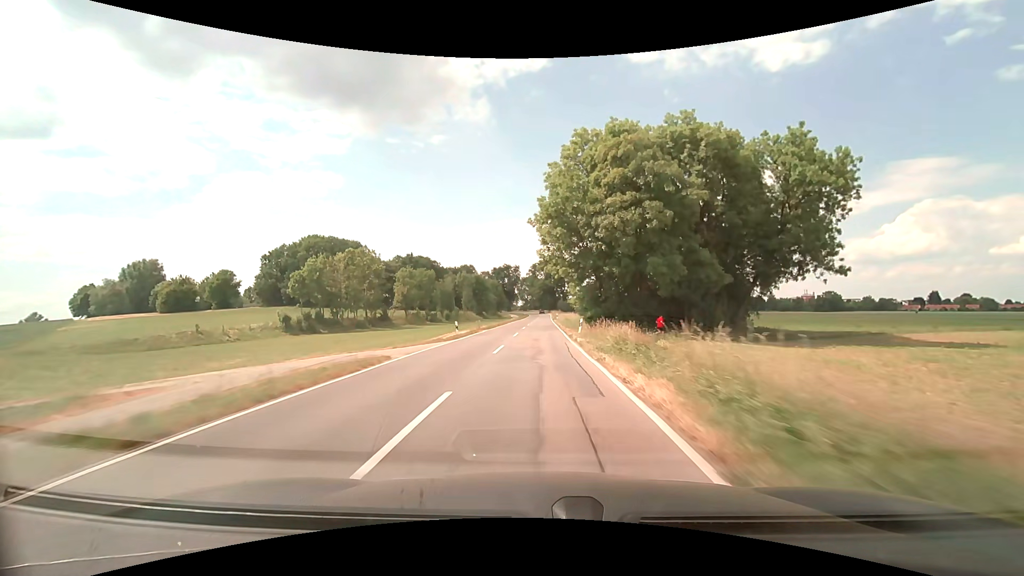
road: tertiary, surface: asphalt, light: Day
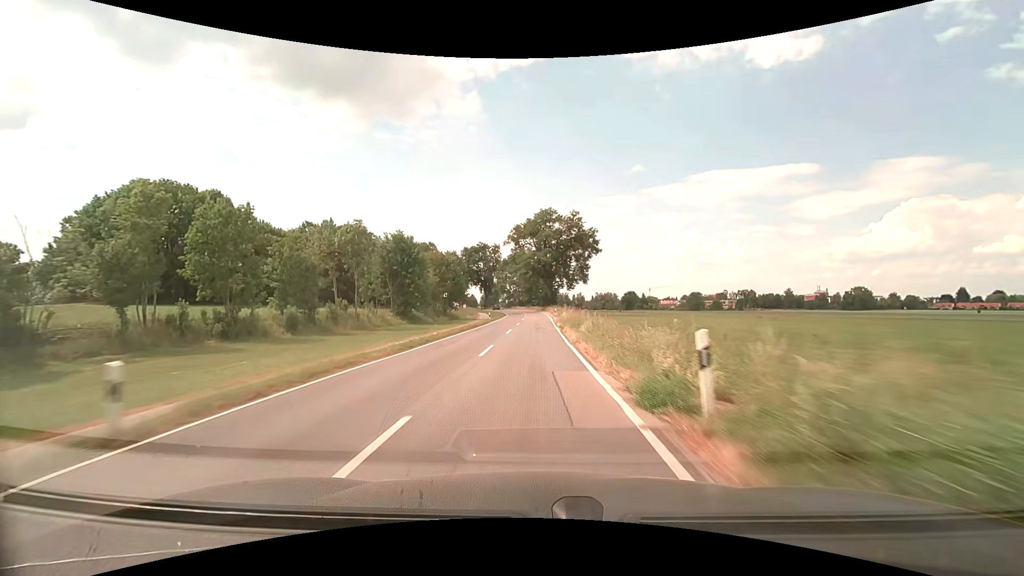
(+1.2, +74.8) m; +2°
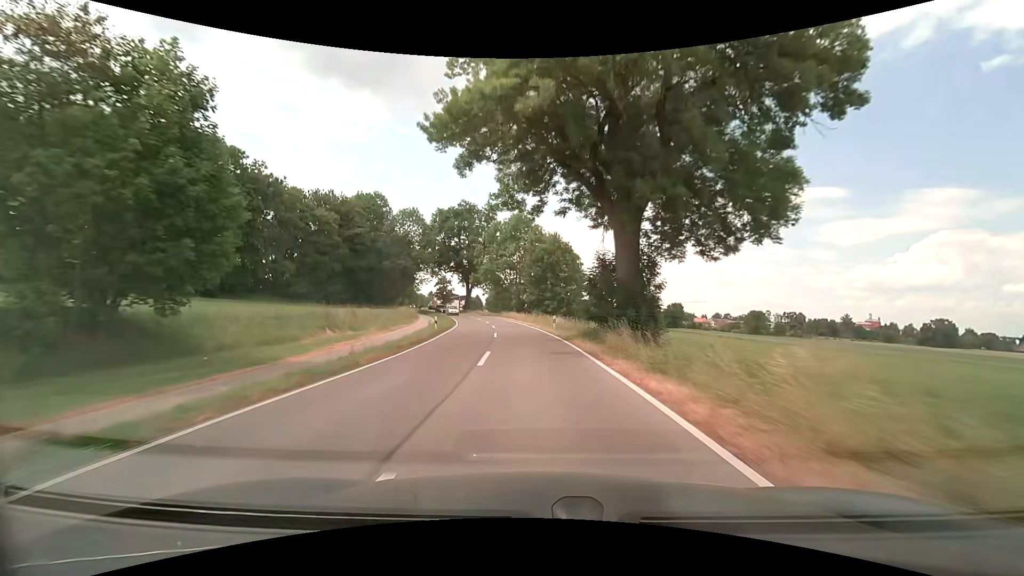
(-1.2, +74.7) m; -2°
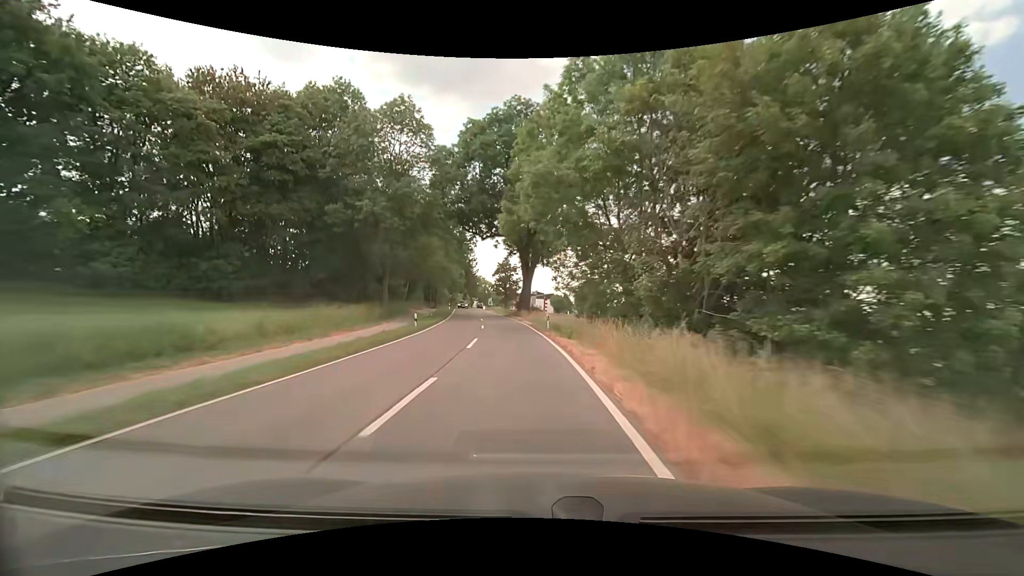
(-3.5, +54.8) m; -10°
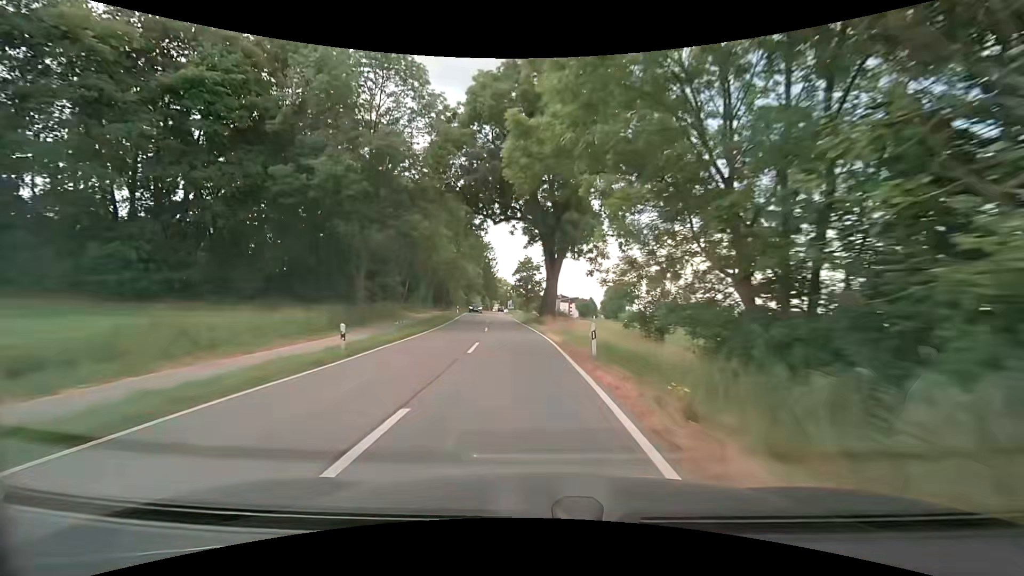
(-0.4, +13.0) m; -3°
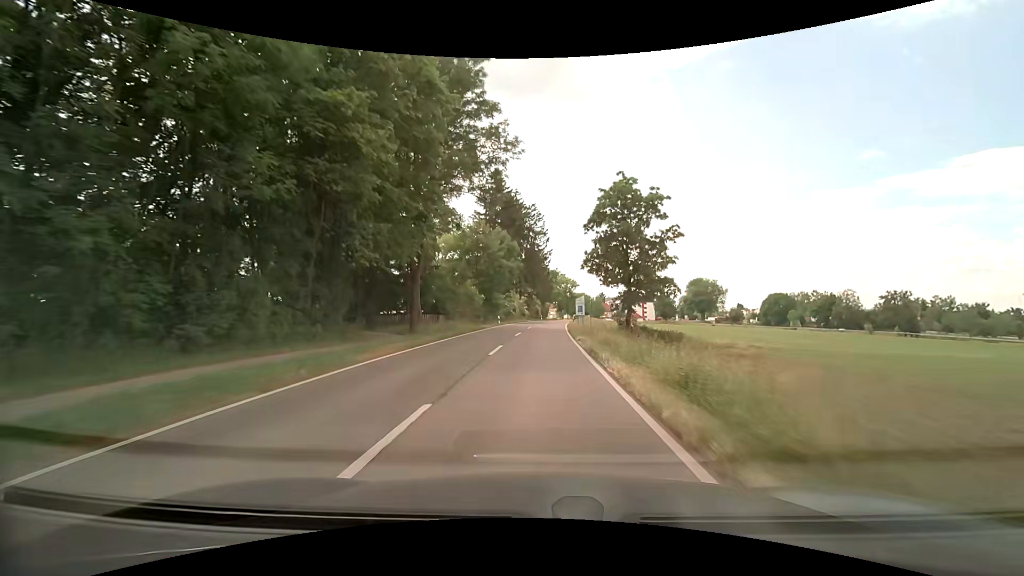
(-4.7, +60.9) m; -7°
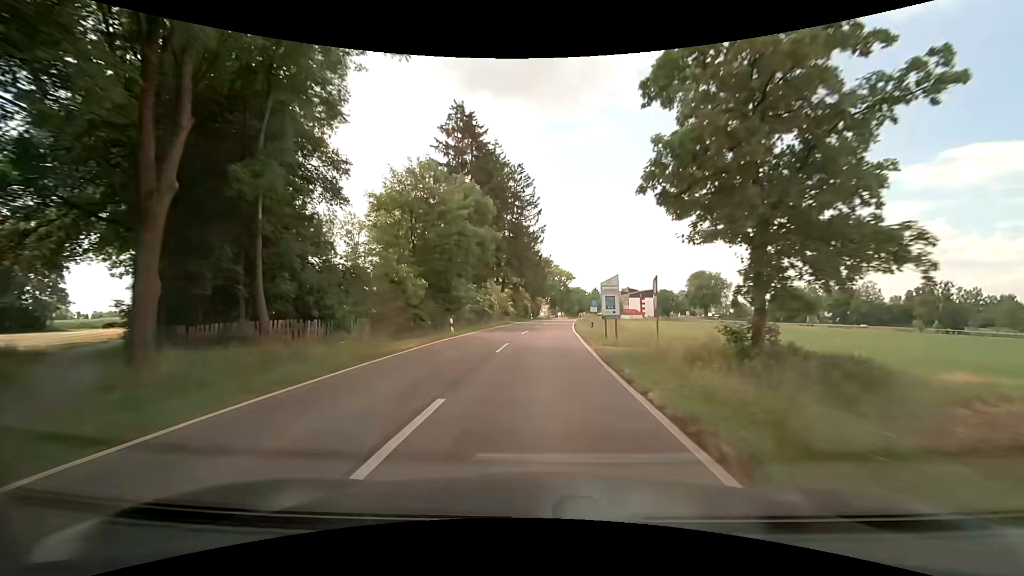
(+0.2, +23.6) m; +1°
